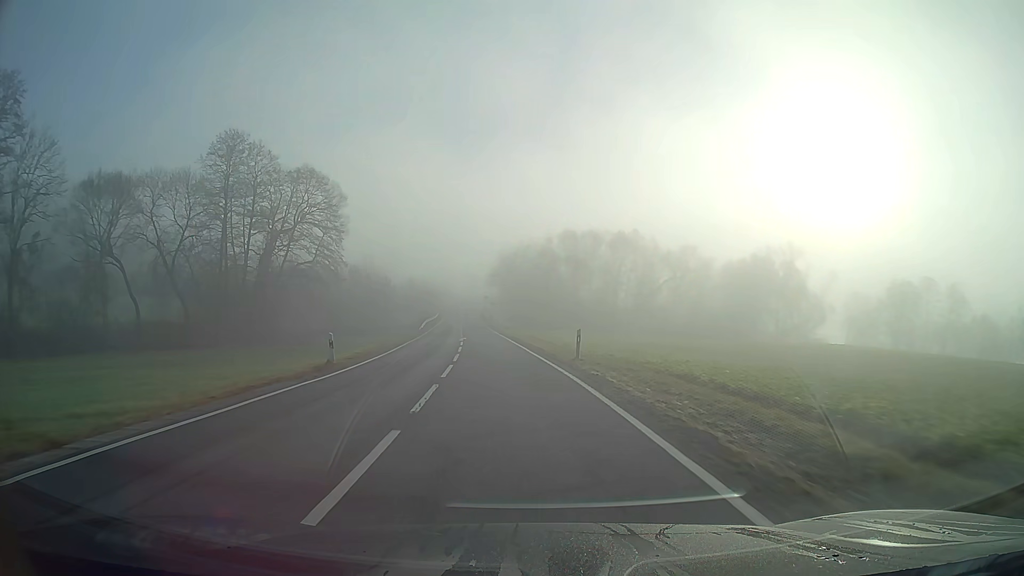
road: secondary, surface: asphalt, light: Day
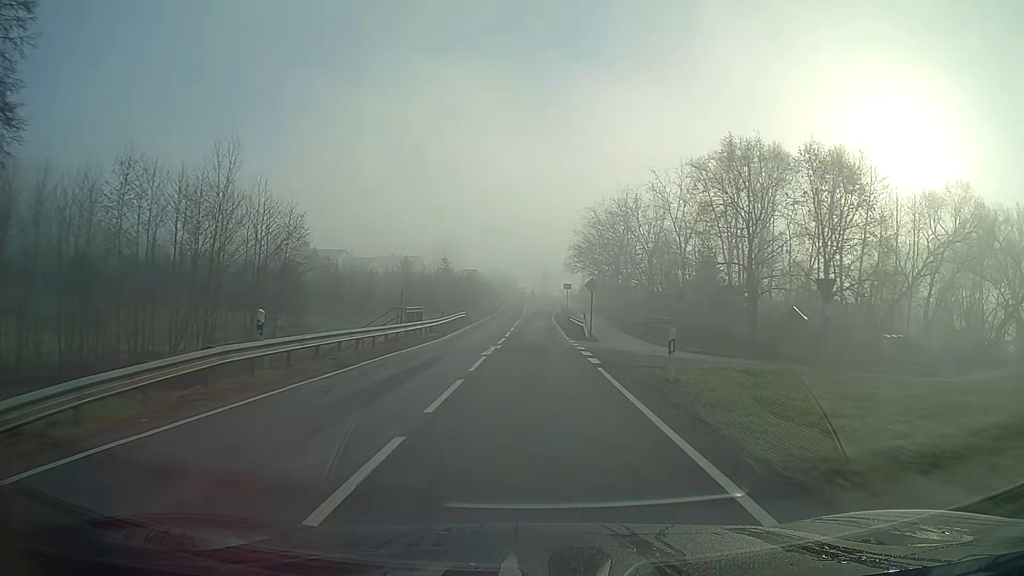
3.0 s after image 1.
(-4.1, +59.8) m; -5°
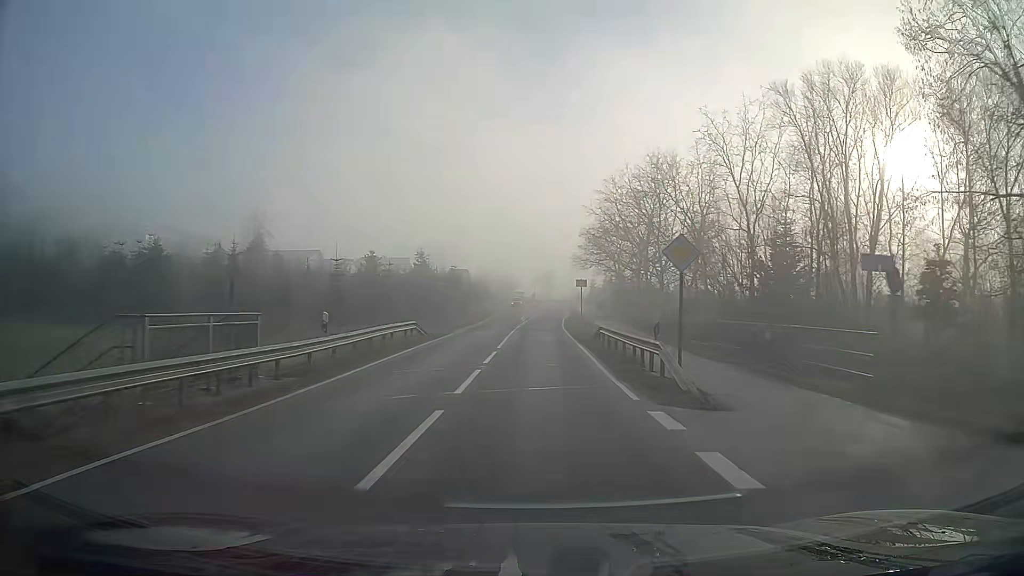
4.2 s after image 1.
(0.0, +21.0) m; 0°
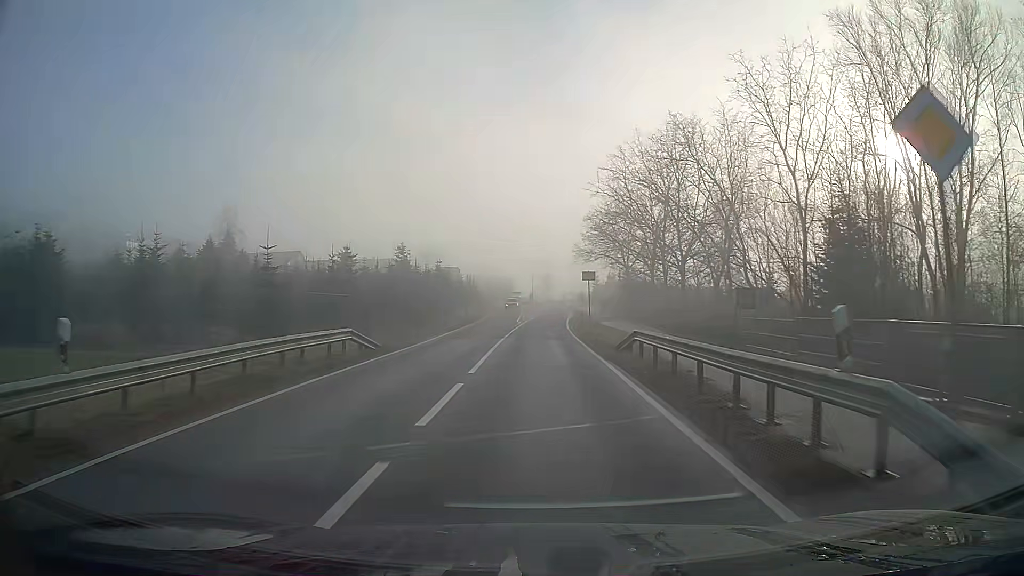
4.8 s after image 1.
(0.0, +9.6) m; 0°
(0, +10) (0, +20) (0, +30) (+1, +40) (+1, +50) (+2, +60) (+2, +70) (+2, +80) (+2, +90) (+2, +100) m
